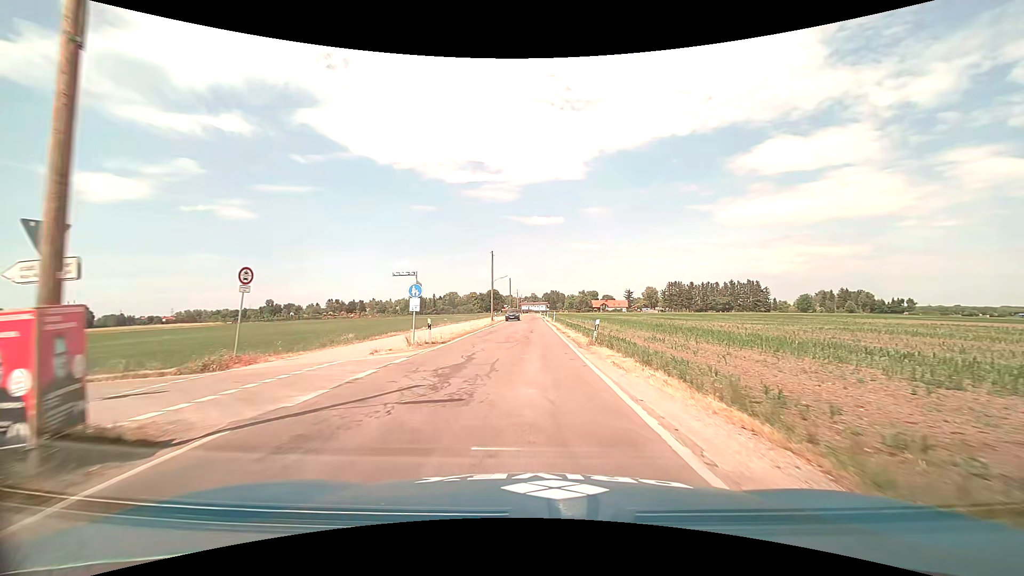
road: tertiary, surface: asphalt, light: Day
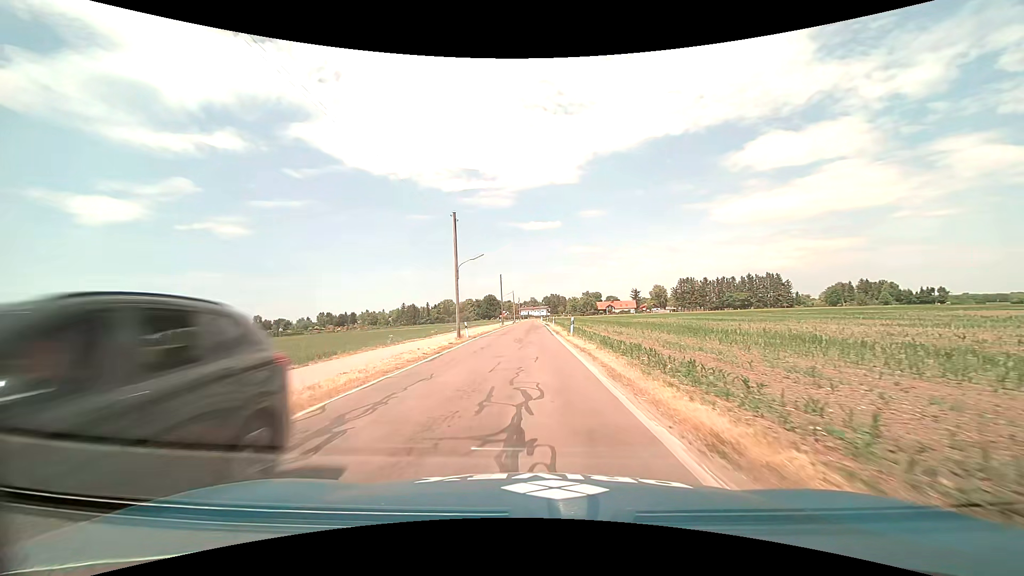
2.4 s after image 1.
(0.0, +26.5) m; 0°
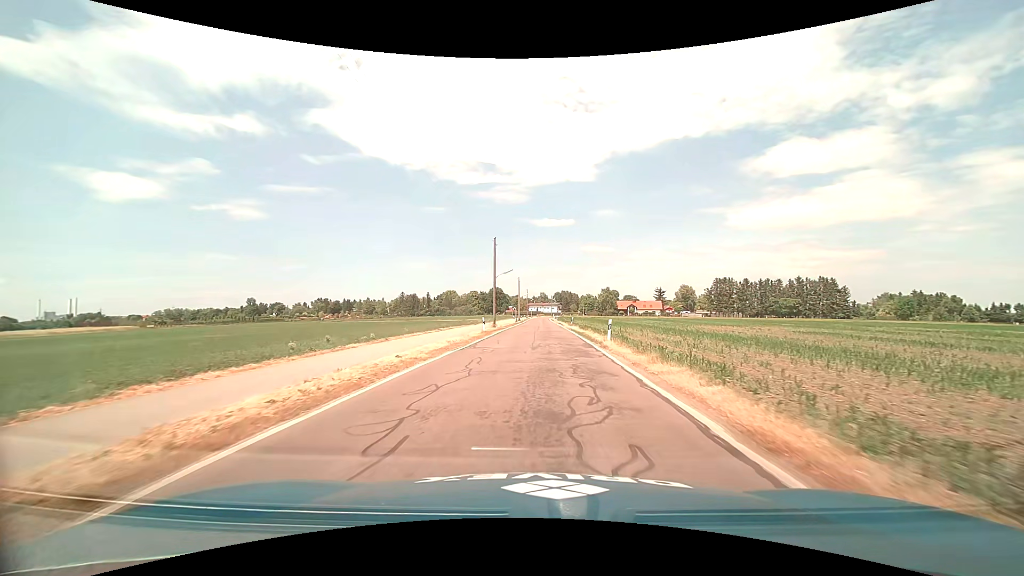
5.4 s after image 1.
(-1.0, +37.2) m; -1°
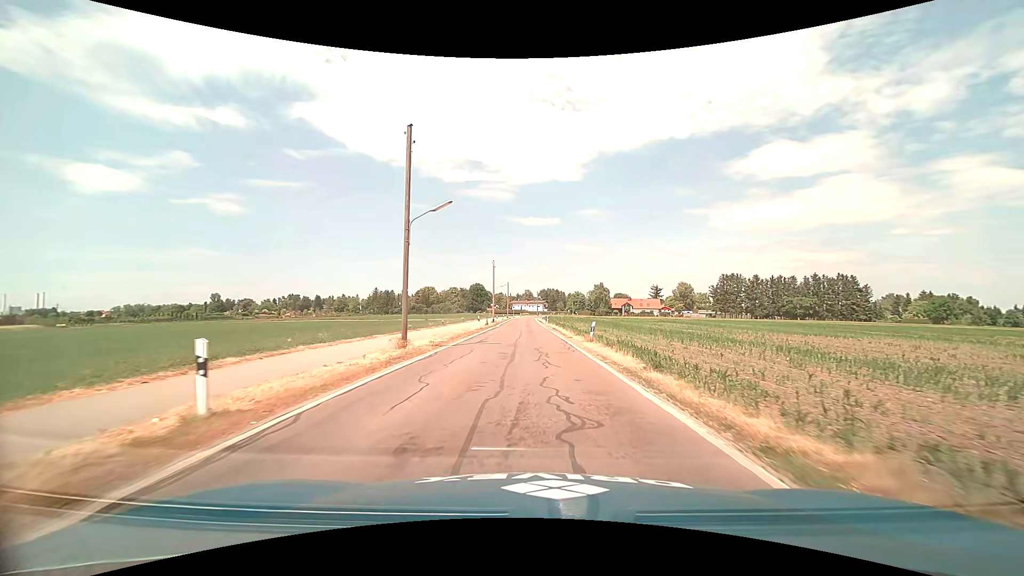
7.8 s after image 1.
(+0.5, +29.0) m; +2°
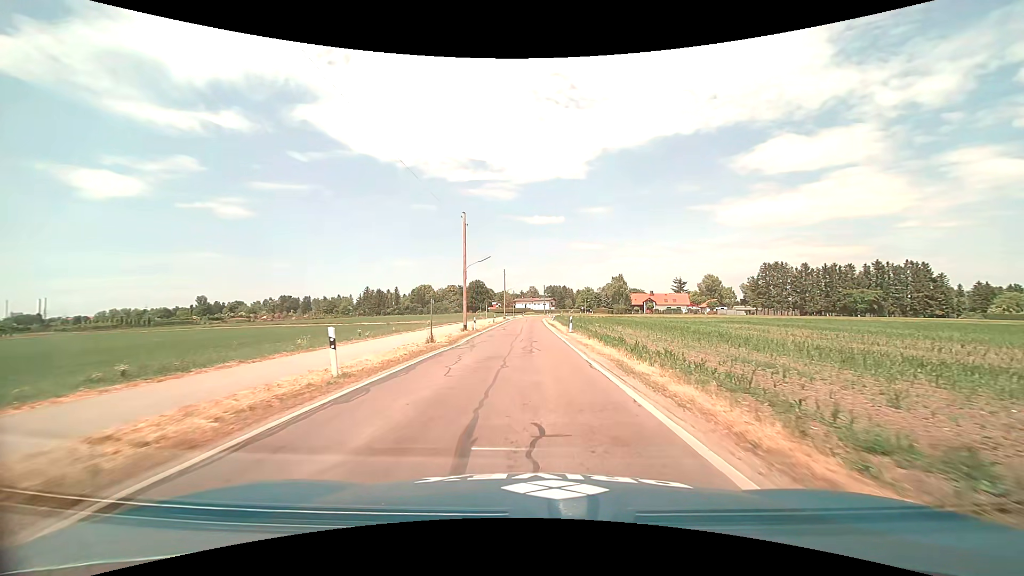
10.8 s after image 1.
(-0.2, +32.8) m; -1°
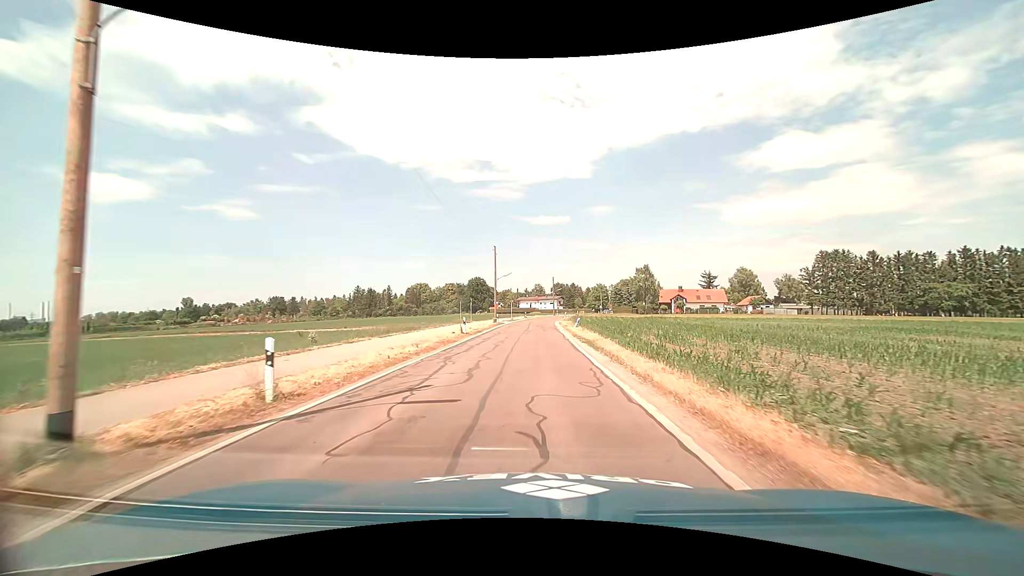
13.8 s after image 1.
(-0.1, +30.9) m; -1°
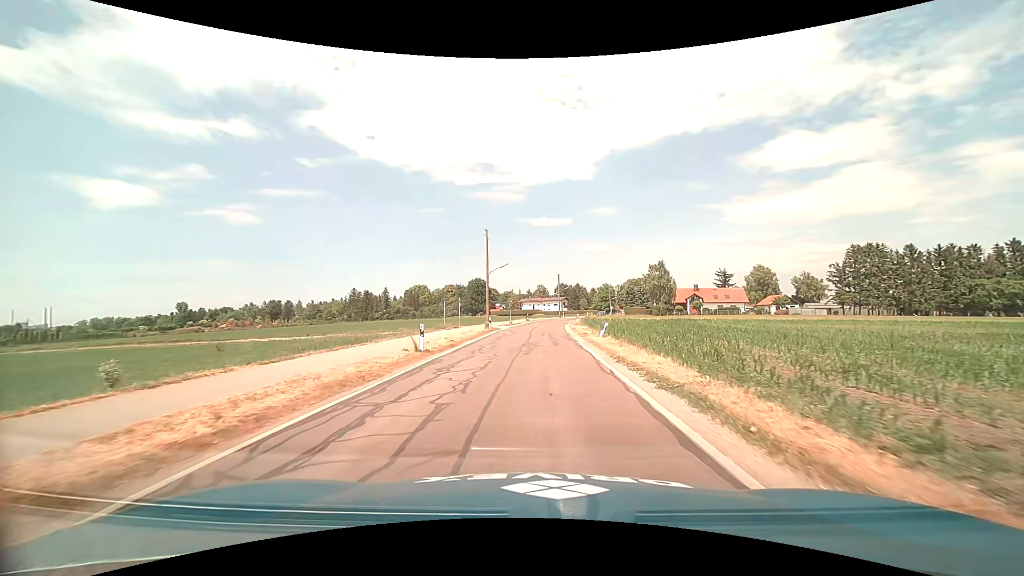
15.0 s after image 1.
(0.0, +12.8) m; 0°
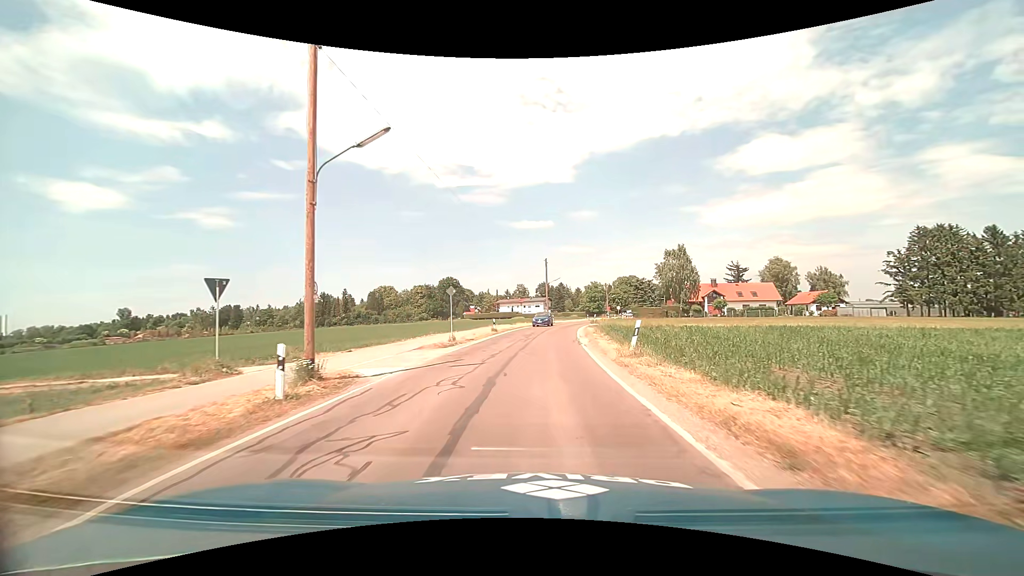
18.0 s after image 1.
(+0.5, +32.3) m; +3°
(0, +10) (0, +20) (+1, +30) (+2, +40) (+3, +50) (+4, +60) (+6, +70) (+9, +79) (+11, +89) (+14, +99) m
